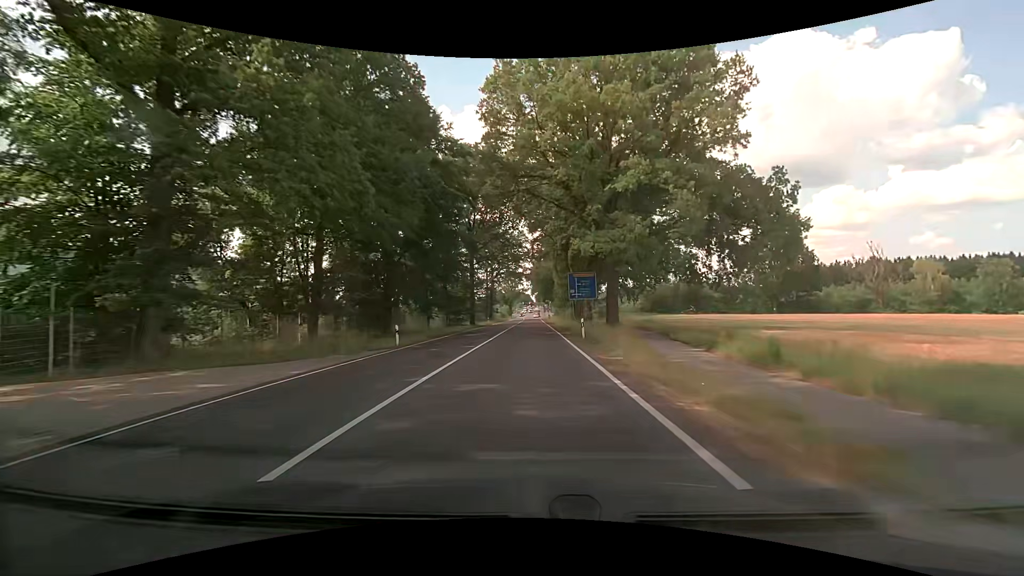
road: primary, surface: asphalt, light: Day
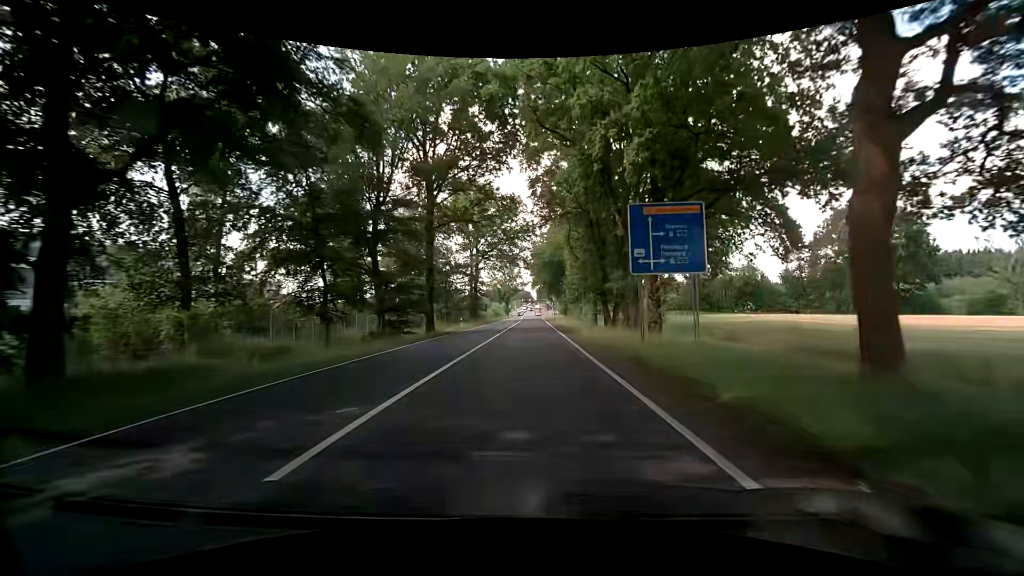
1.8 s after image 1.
(0.0, +29.0) m; +1°
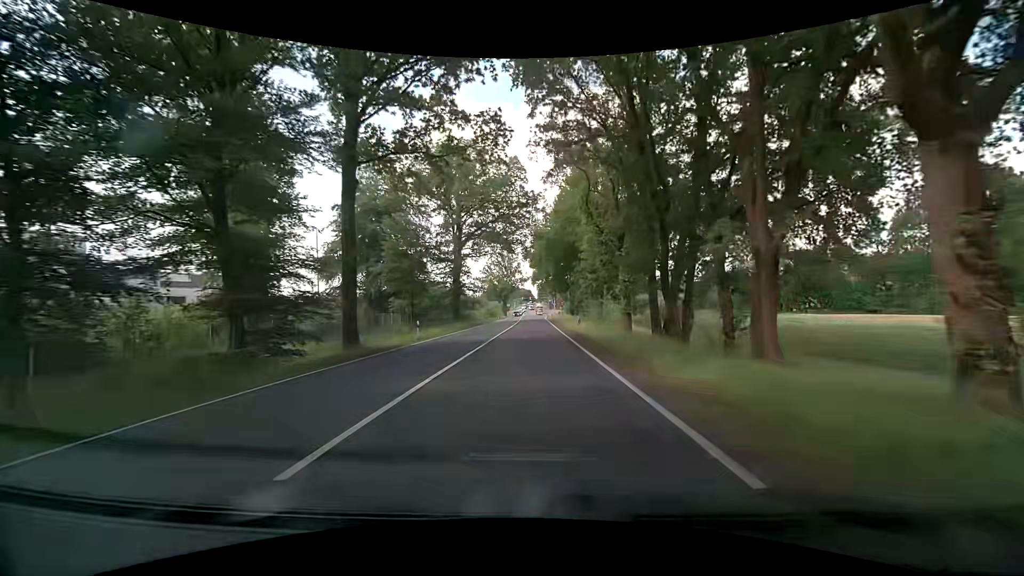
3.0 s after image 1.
(-0.2, +18.0) m; -1°
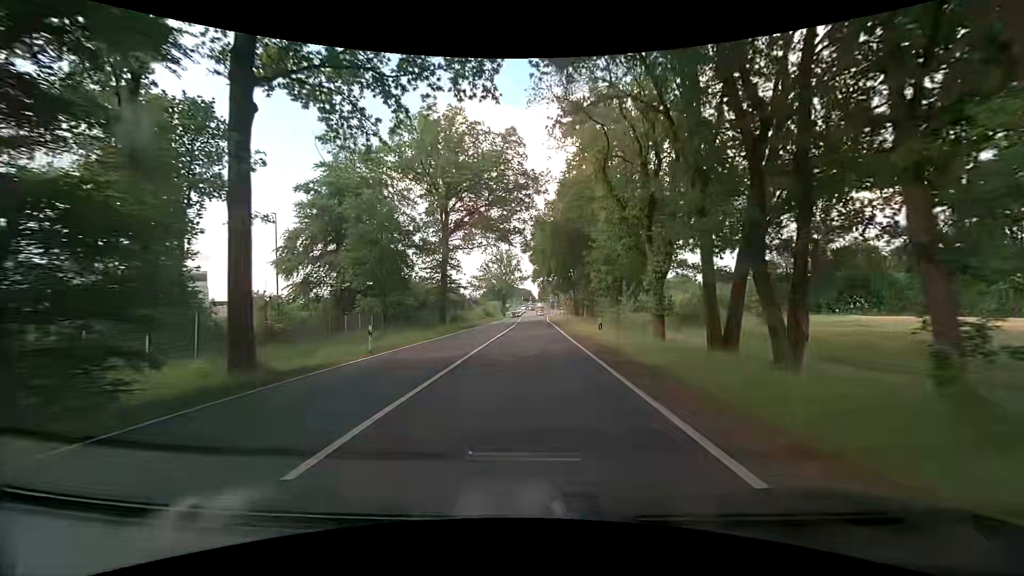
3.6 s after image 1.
(0.0, +8.7) m; 0°
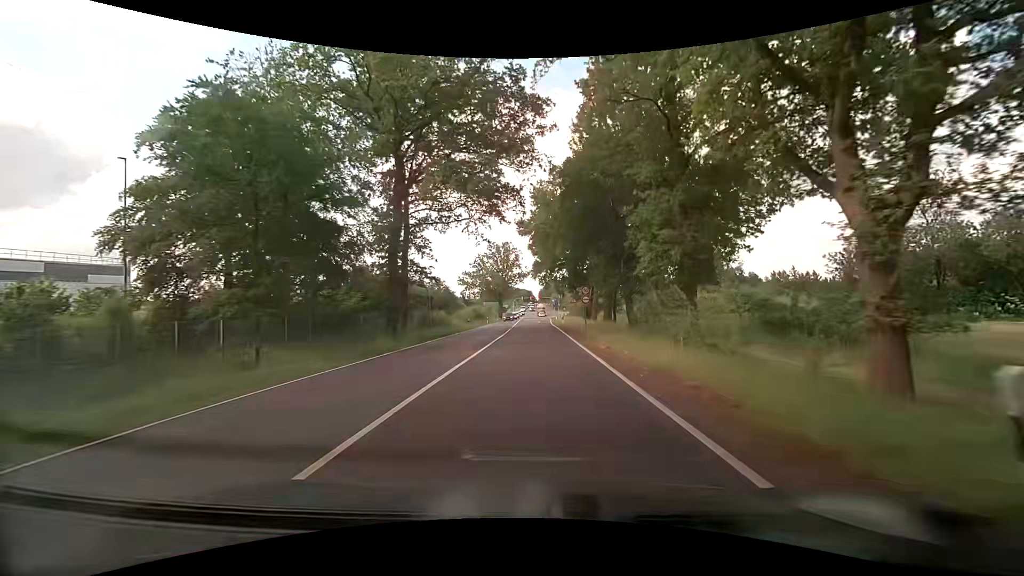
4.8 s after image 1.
(0.0, +16.9) m; 0°
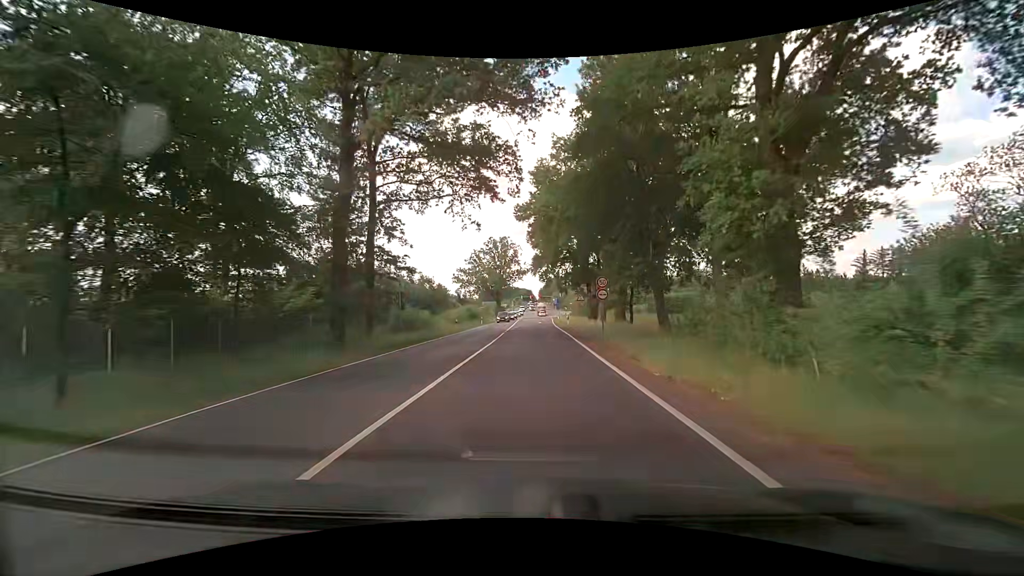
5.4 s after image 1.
(0.0, +8.3) m; 0°
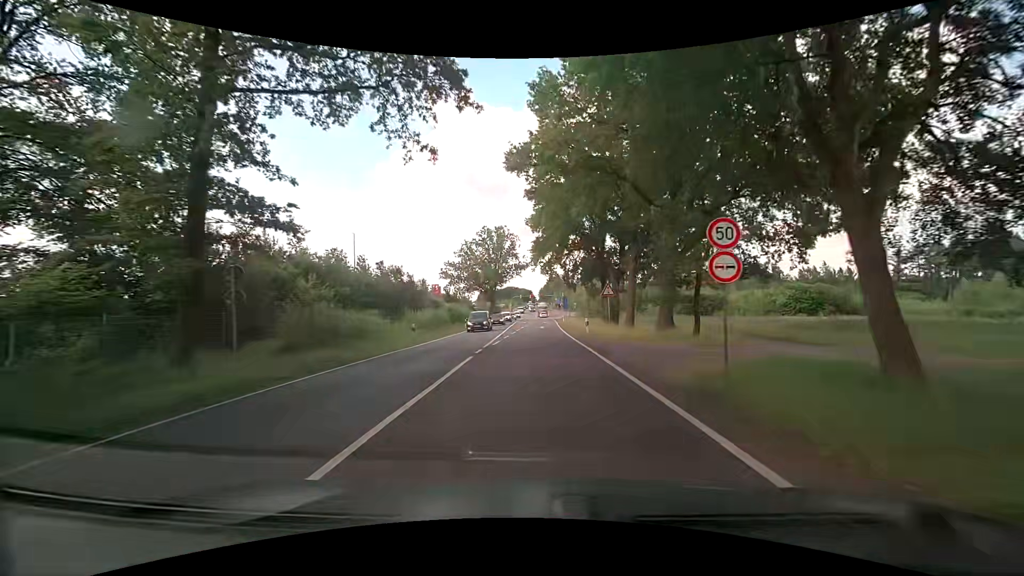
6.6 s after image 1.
(-0.1, +16.1) m; 0°
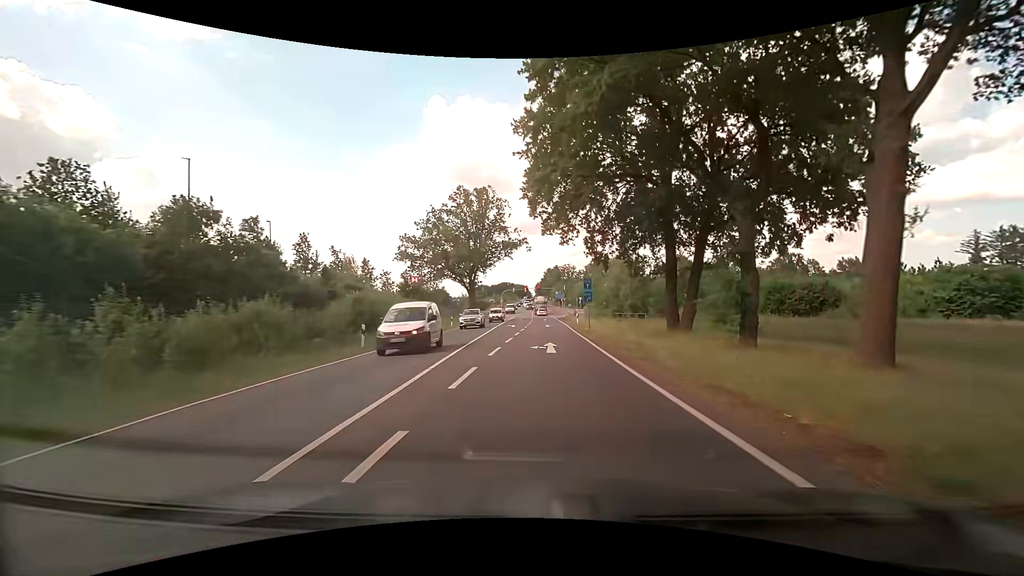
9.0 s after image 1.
(+0.1, +30.1) m; +1°
(0, +10) (0, +20) (+1, +30) (+1, +40) (+1, +50) (+1, +60) (+2, +70) (+2, +80) (+2, +90) (+2, +100) m
